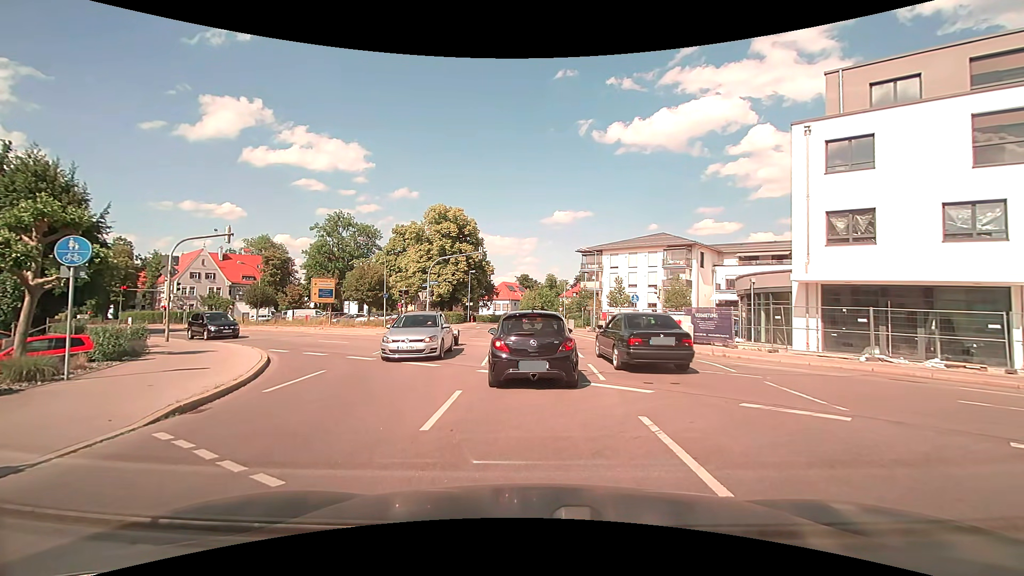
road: tertiary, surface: asphalt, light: Day
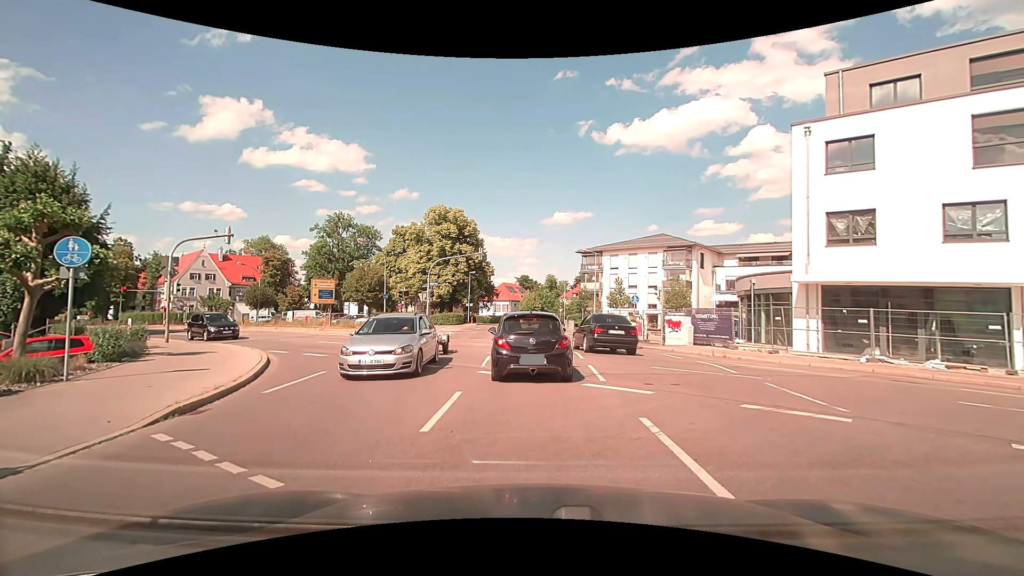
(0.0, 0.0) m; 0°
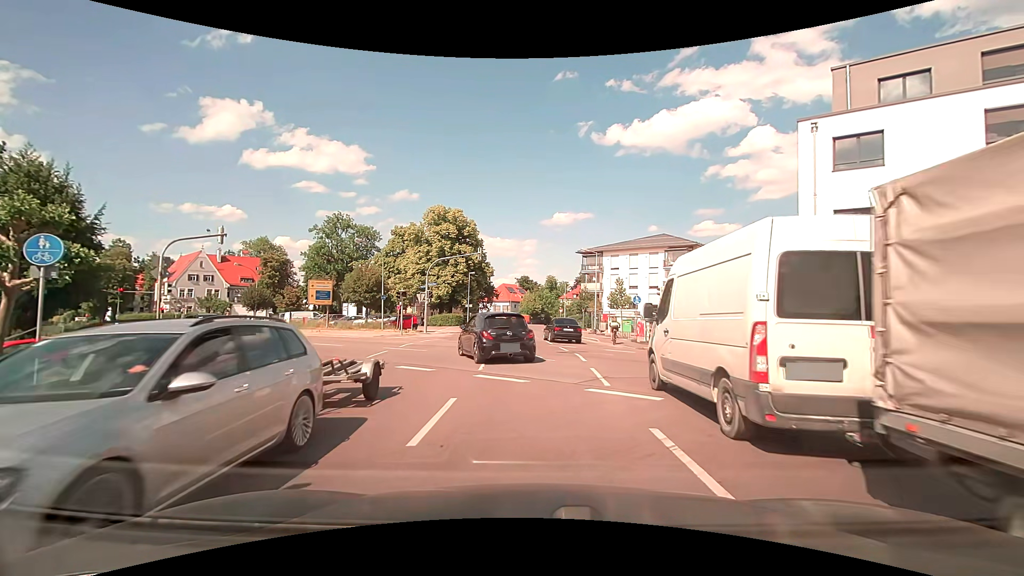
(0.0, +0.7) m; 0°
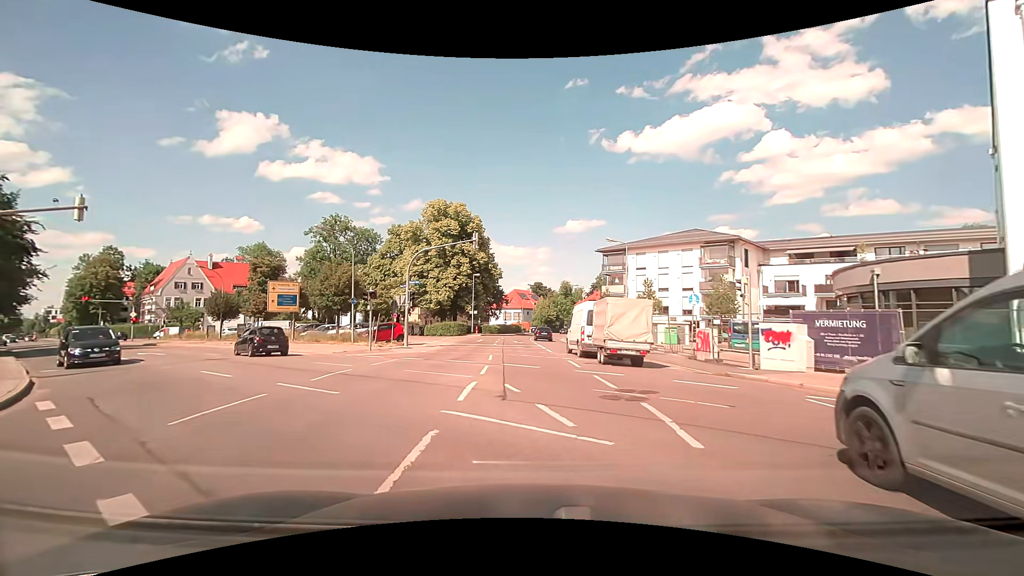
(-0.3, +9.8) m; -3°
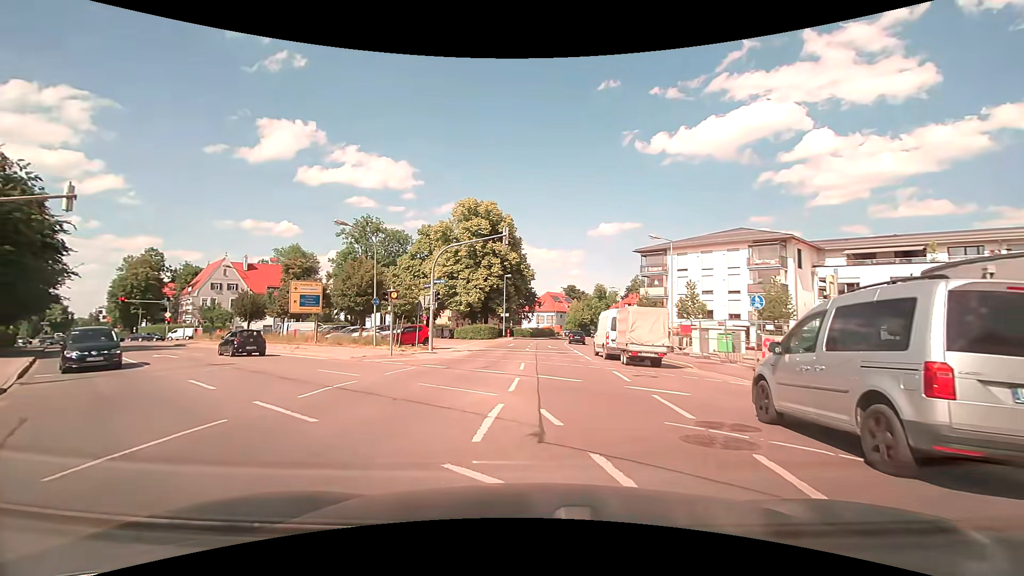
(-0.1, +2.7) m; -4°
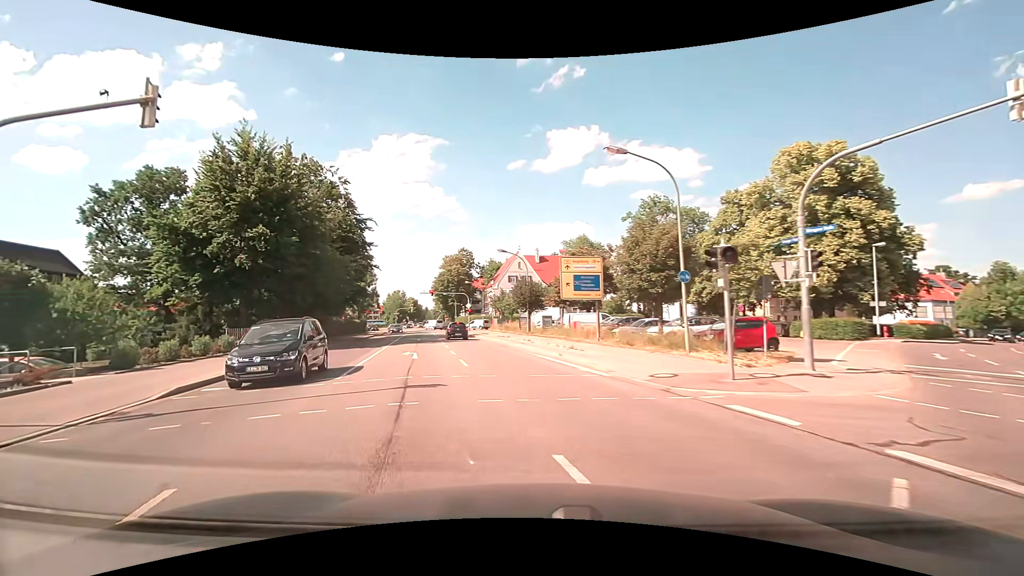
(-3.5, +11.9) m; -33°
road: secondary
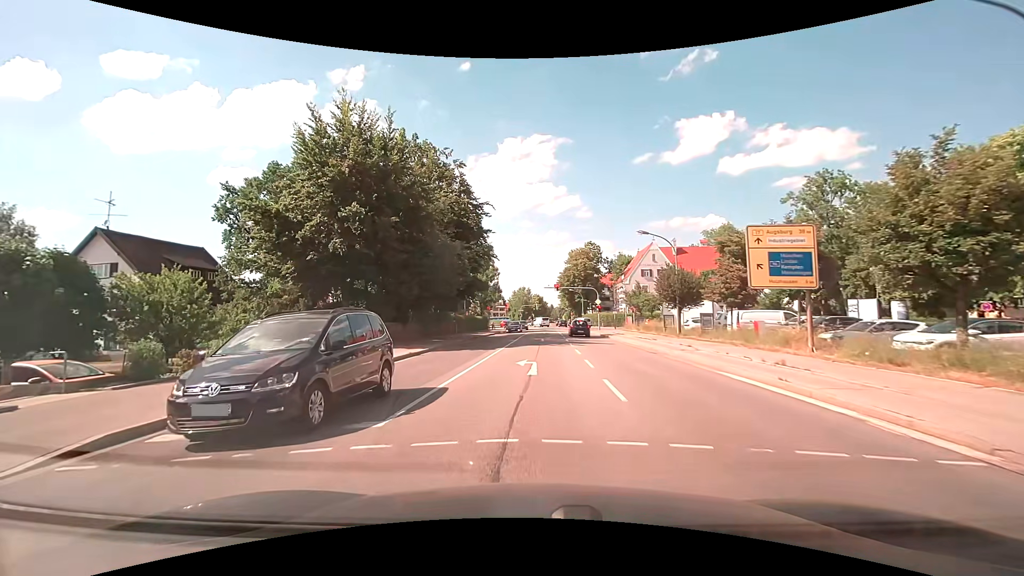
(-1.0, +7.2) m; -14°
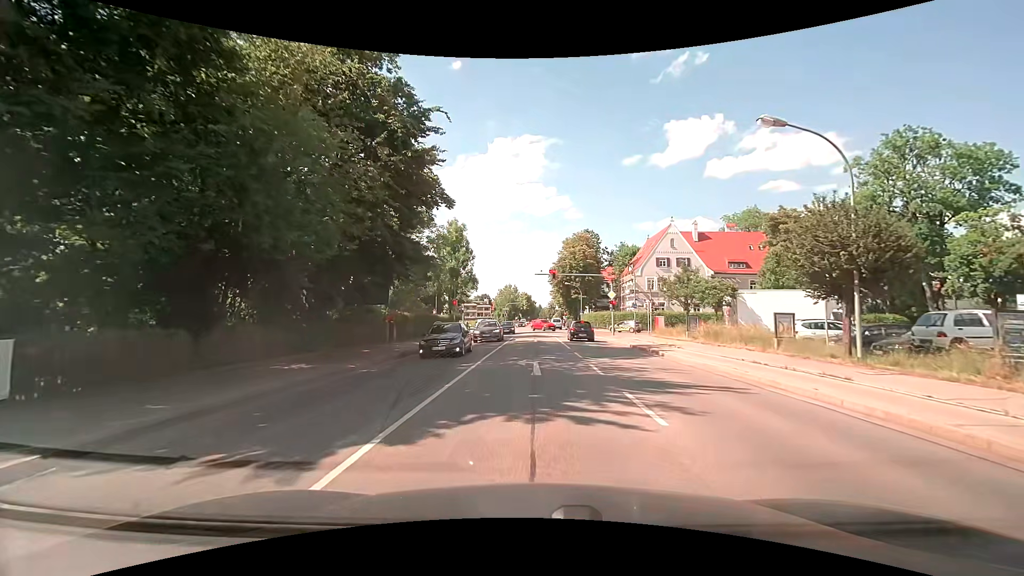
(-0.1, +19.9) m; +1°
(0, +10) (0, +20) (0, +30) (0, +40) (0, +50) (0, +60) (-1, +70) (-2, +80) (-4, +90) (-7, +99) m
